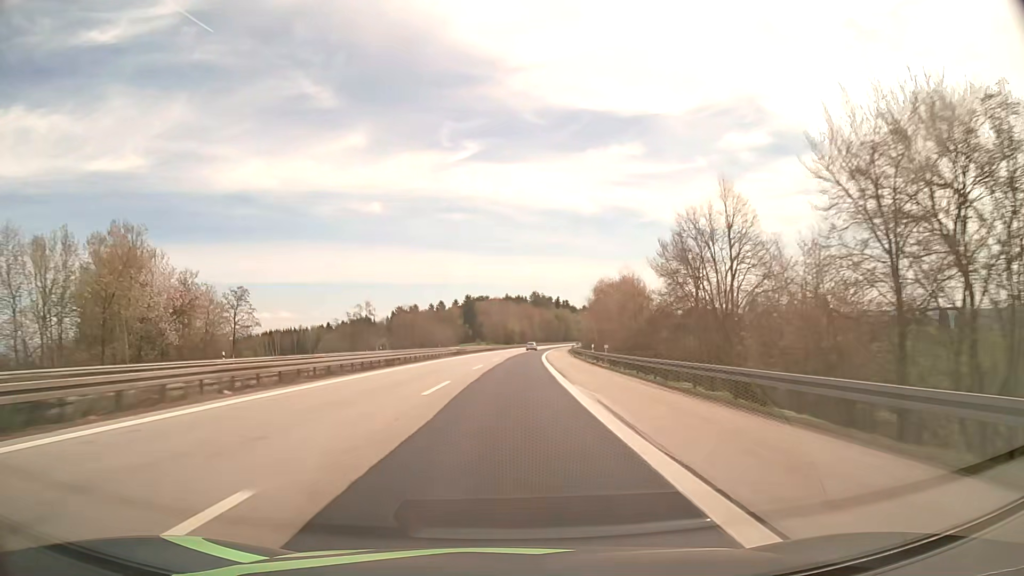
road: motorway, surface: asphalt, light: Day
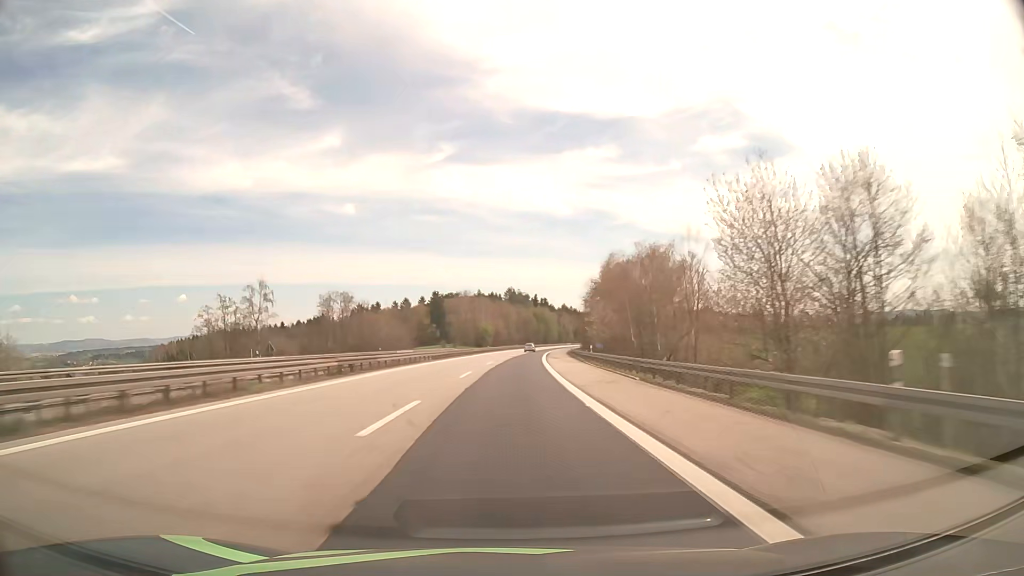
(+0.8, +43.8) m; +2°
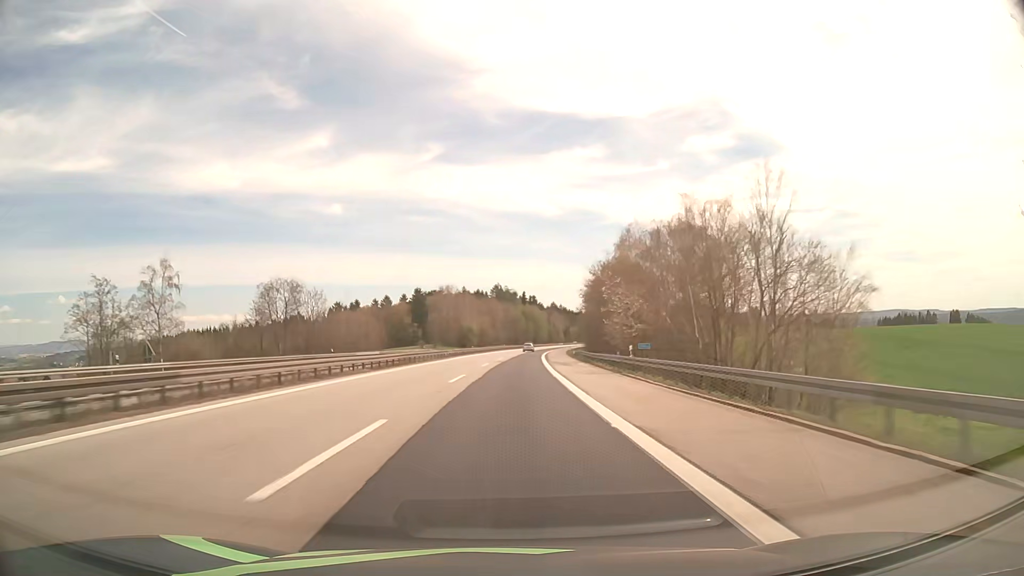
(+0.2, +21.9) m; +1°
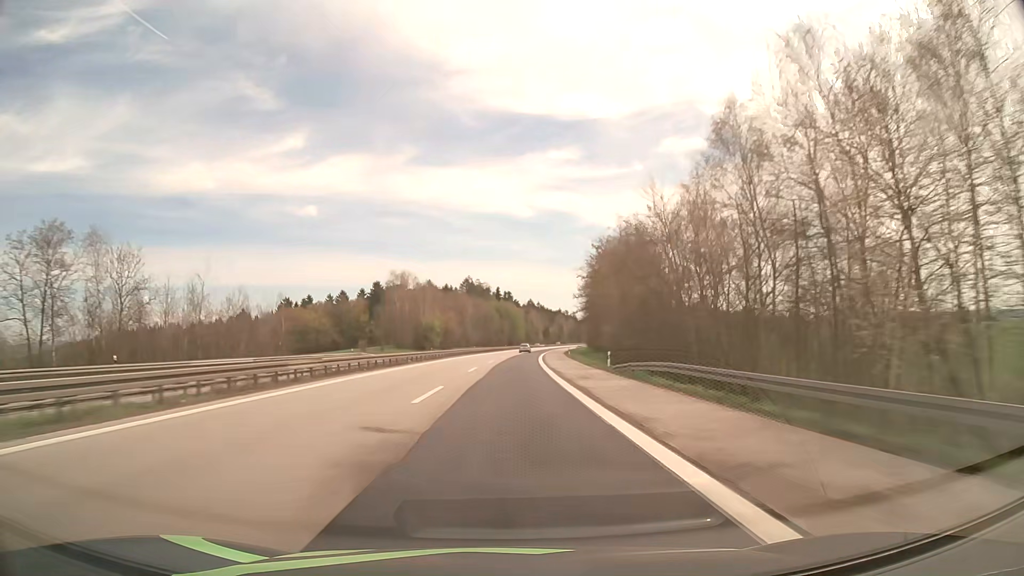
(+0.8, +43.9) m; +2°
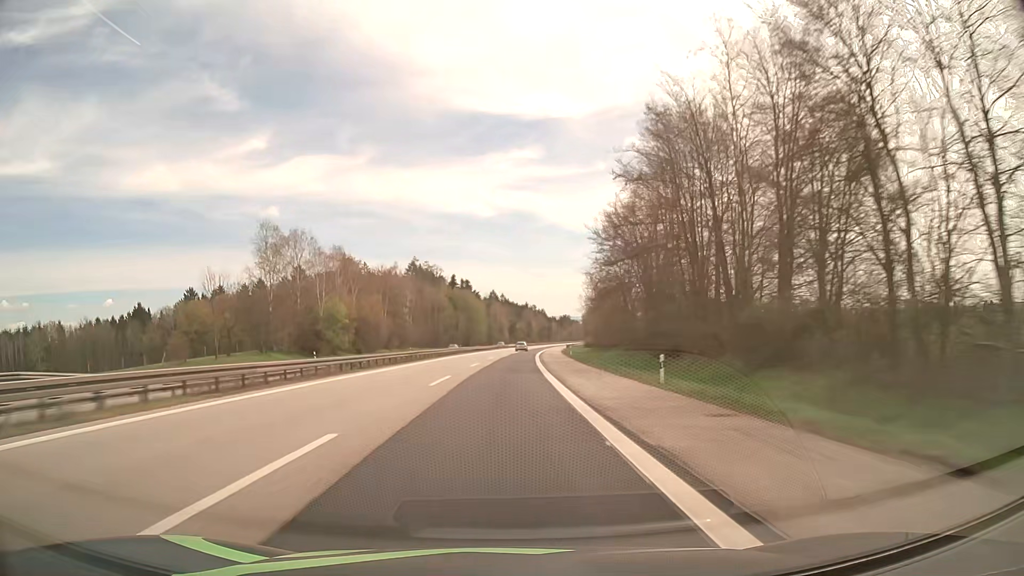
(+1.9, +65.7) m; +3°
